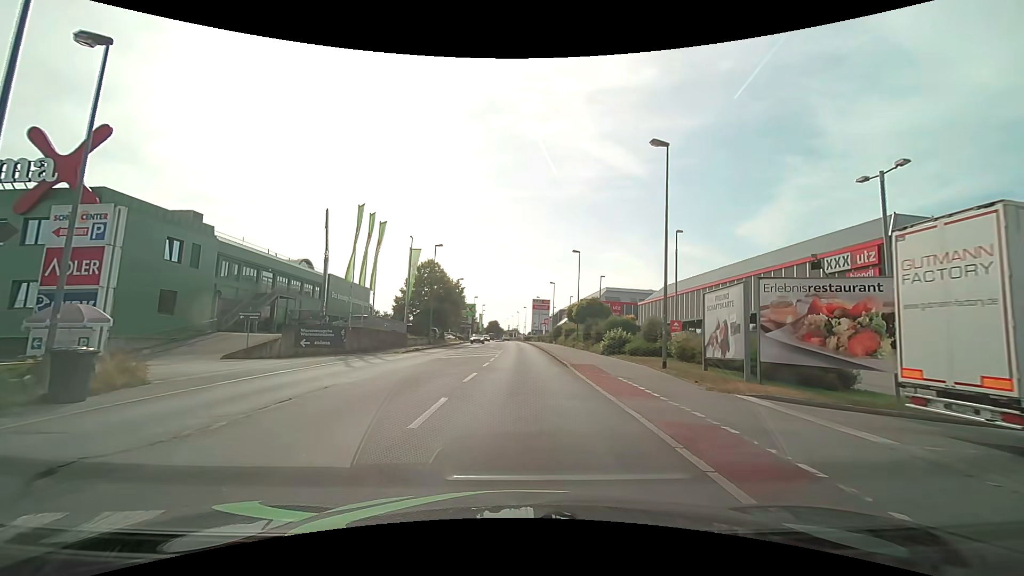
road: tertiary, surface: asphalt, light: Day
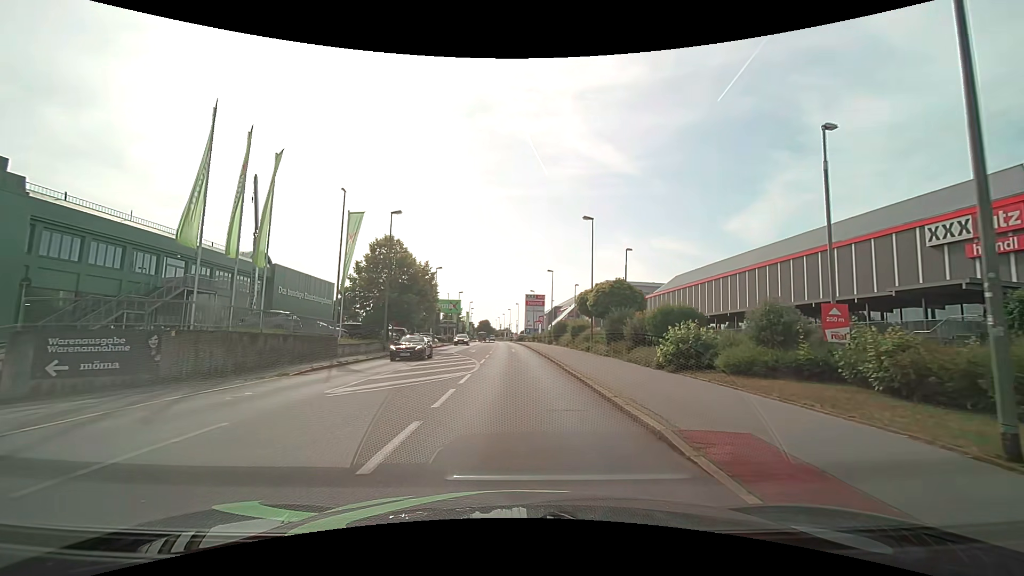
(+0.1, +14.8) m; +1°
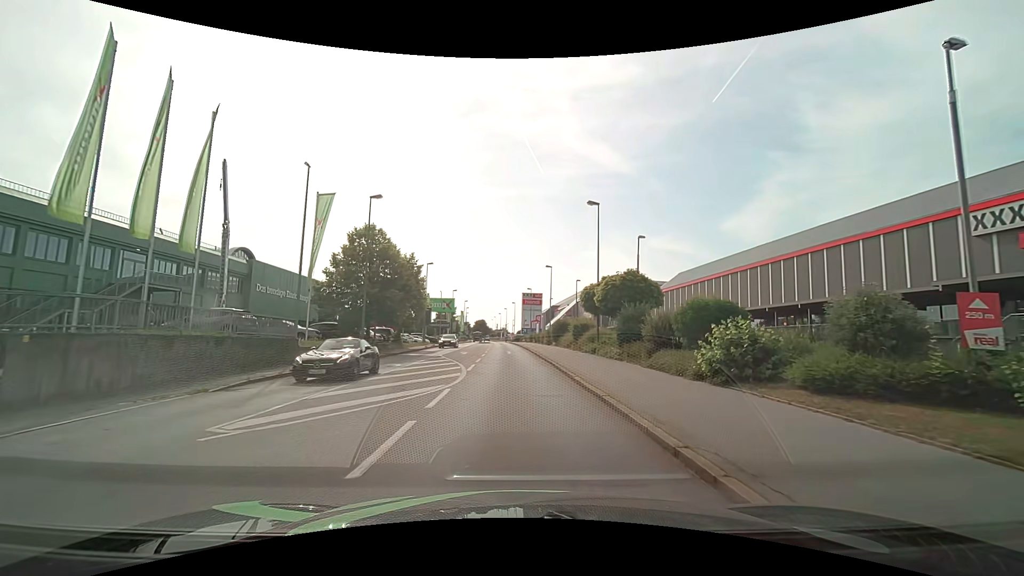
(0.0, +4.4) m; +1°
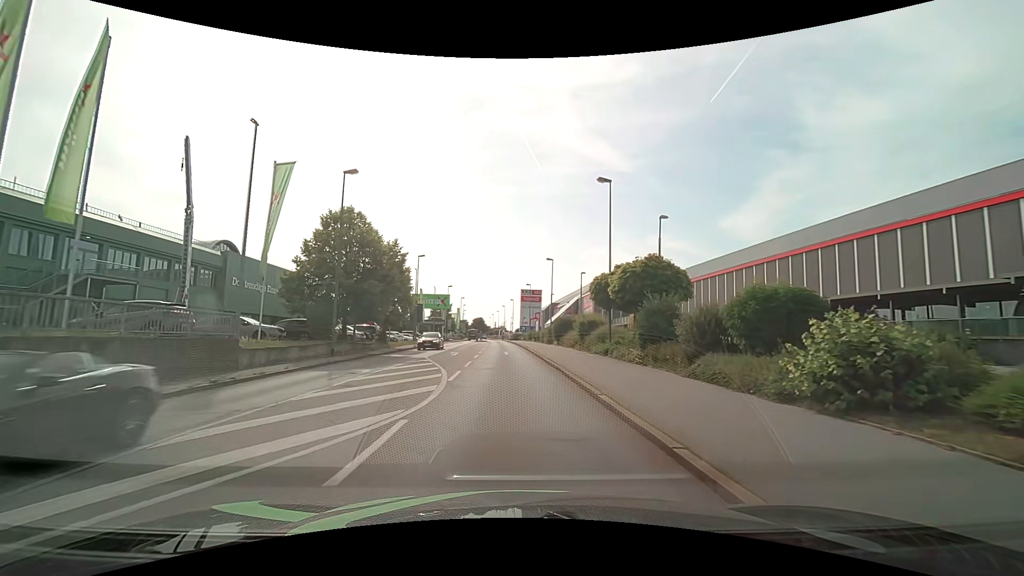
(0.0, +4.7) m; 0°
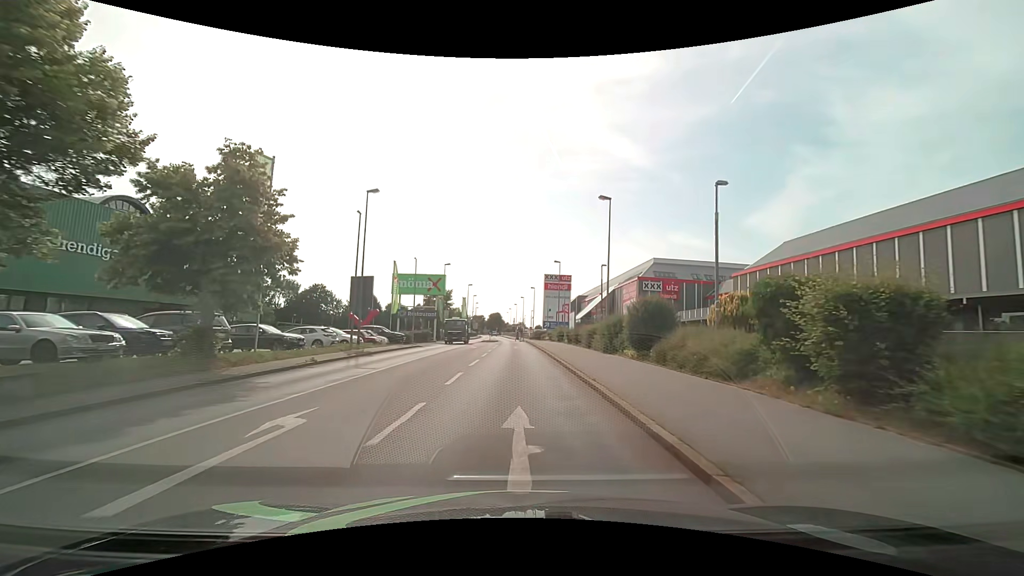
(-0.2, +26.2) m; -2°
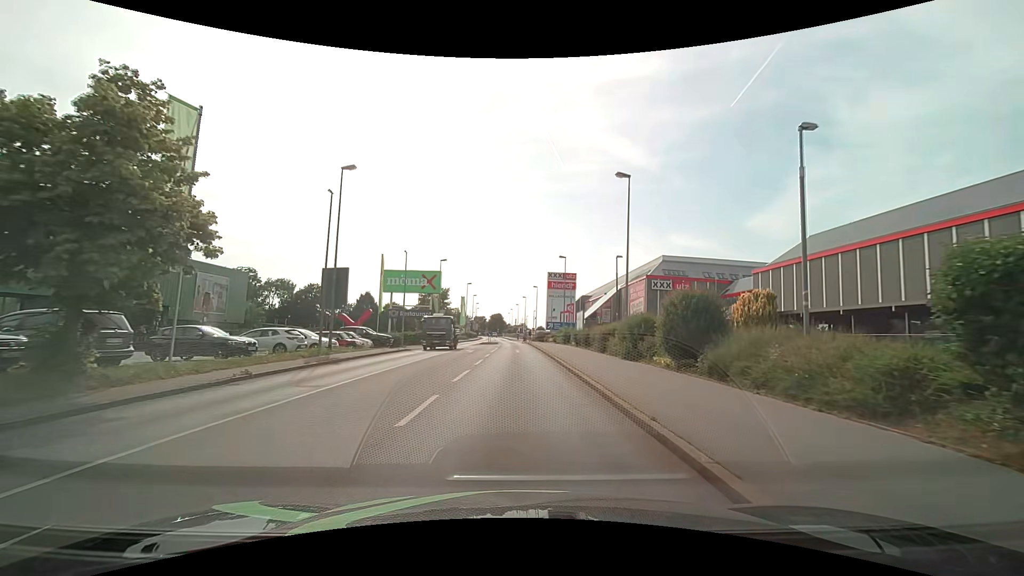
(+0.1, +5.0) m; 0°
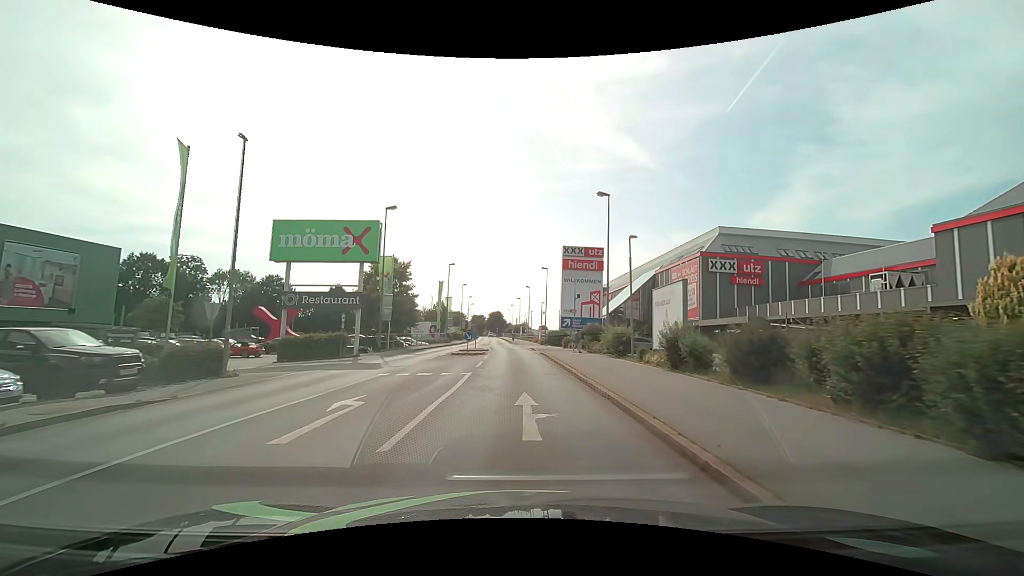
(+0.1, +26.4) m; 0°
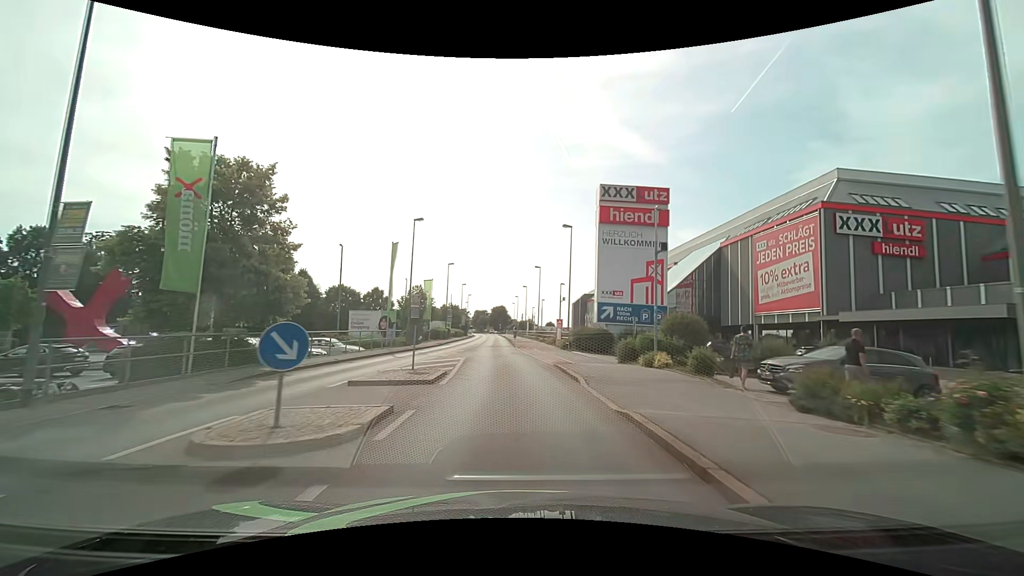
(0.0, +24.9) m; -1°
(0, +10) (0, +20) (-1, +30) (-1, +40) (-2, +50) (-2, +60) (-3, +70) (-3, +80) (-3, +90) (-4, +100) m
